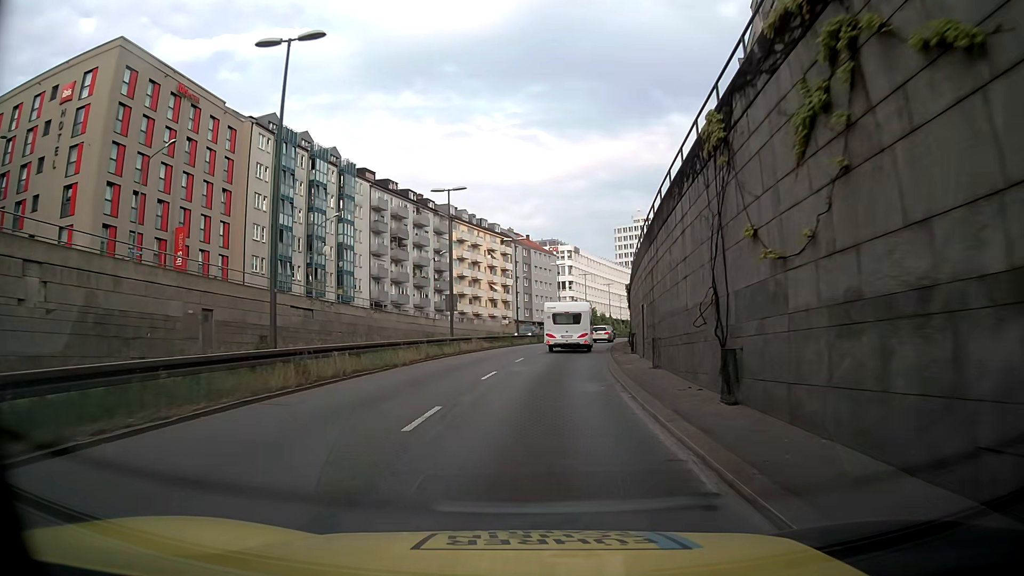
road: trunk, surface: asphalt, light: Day
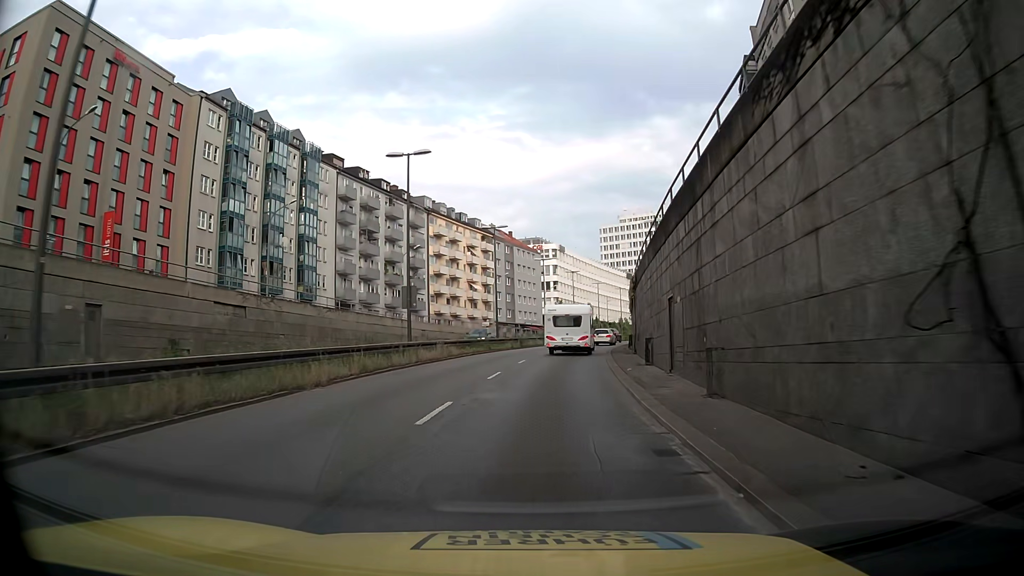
(+0.1, +7.8) m; +1°
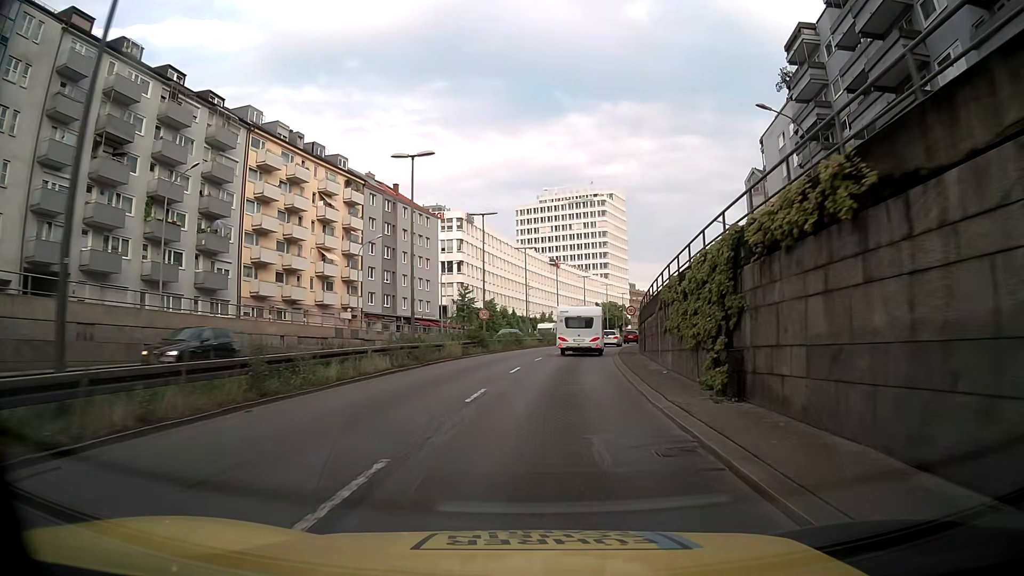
(+2.8, +39.1) m; +7°
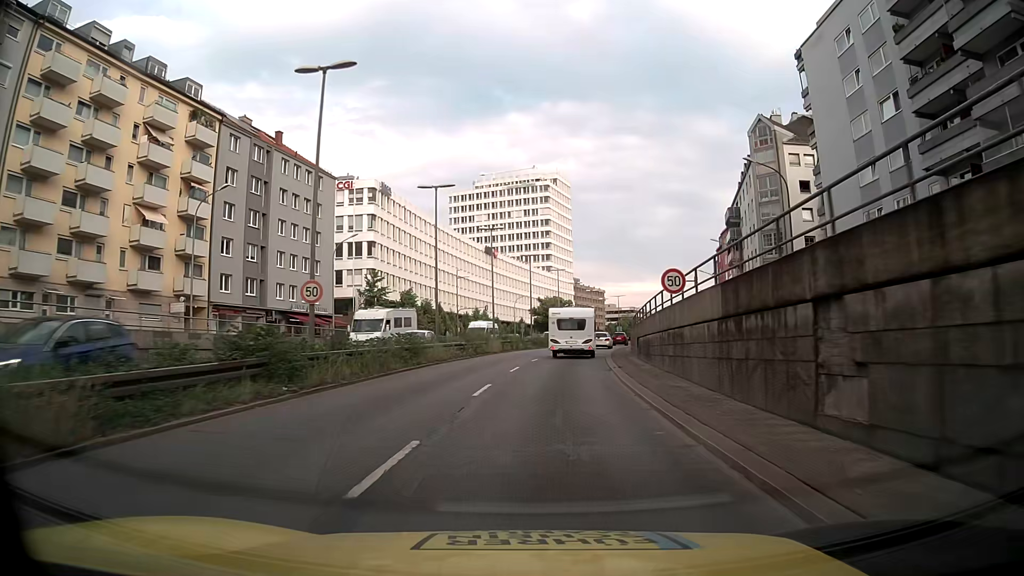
(+1.3, +24.1) m; +6°
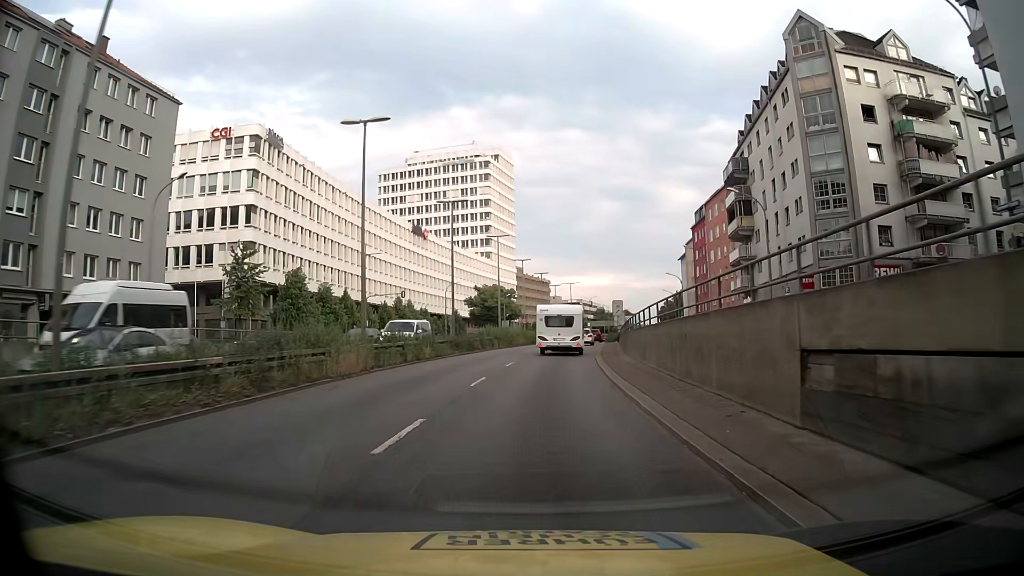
(+1.0, +23.8) m; +5°
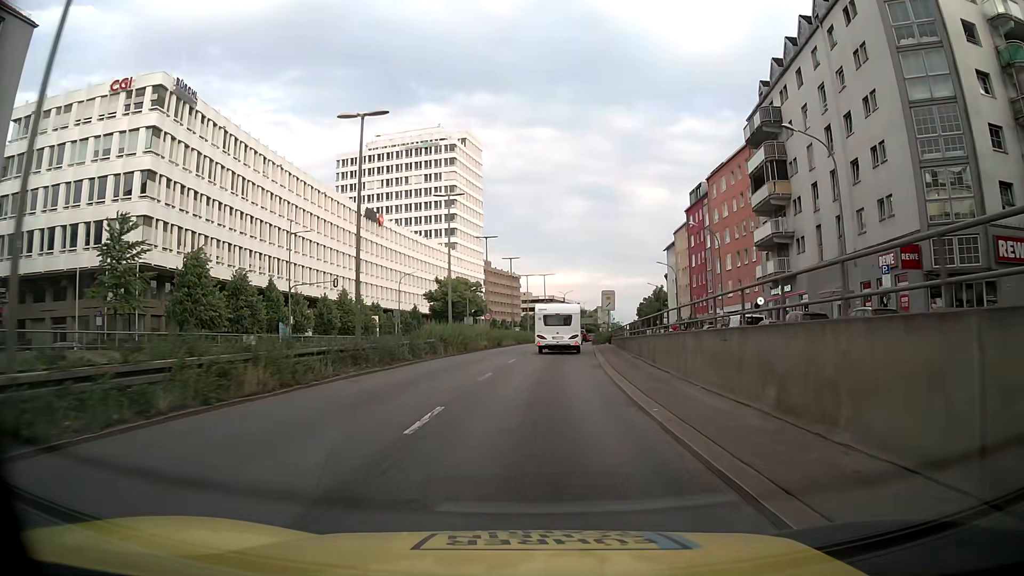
(+0.3, +15.6) m; +2°
(0, +10) (+1, +20) (+1, +30) (+2, +40) (+3, +50) (+4, +60) (+5, +70) (+6, +80) (+7, +90) (+8, +100) m
